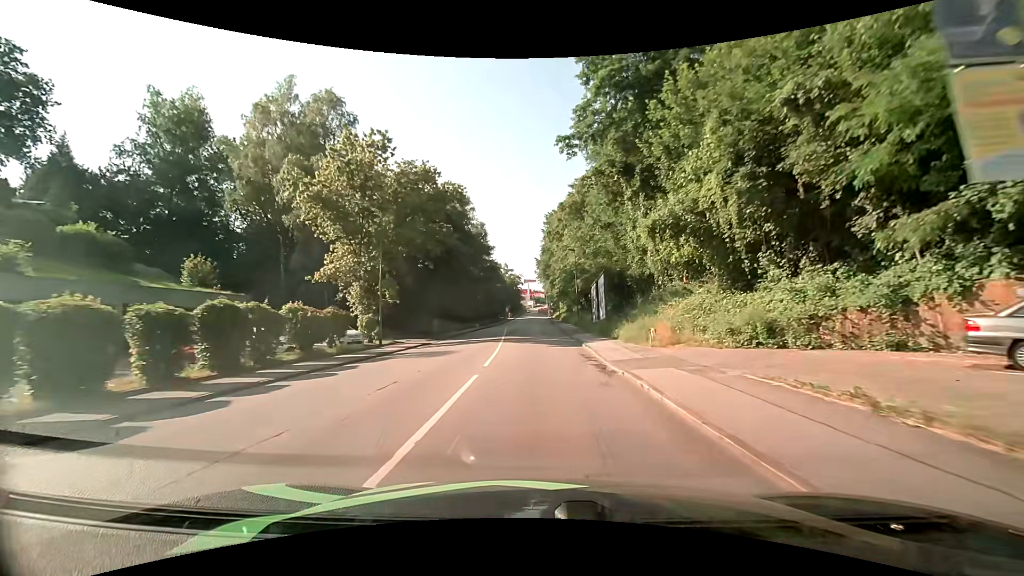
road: tertiary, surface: asphalt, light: Day
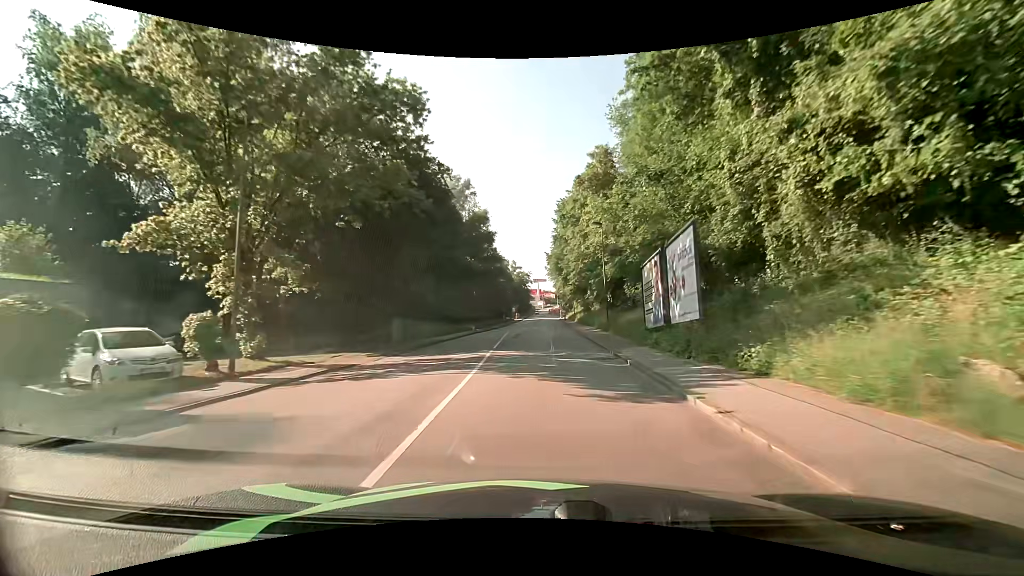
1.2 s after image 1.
(-0.2, +15.0) m; -1°
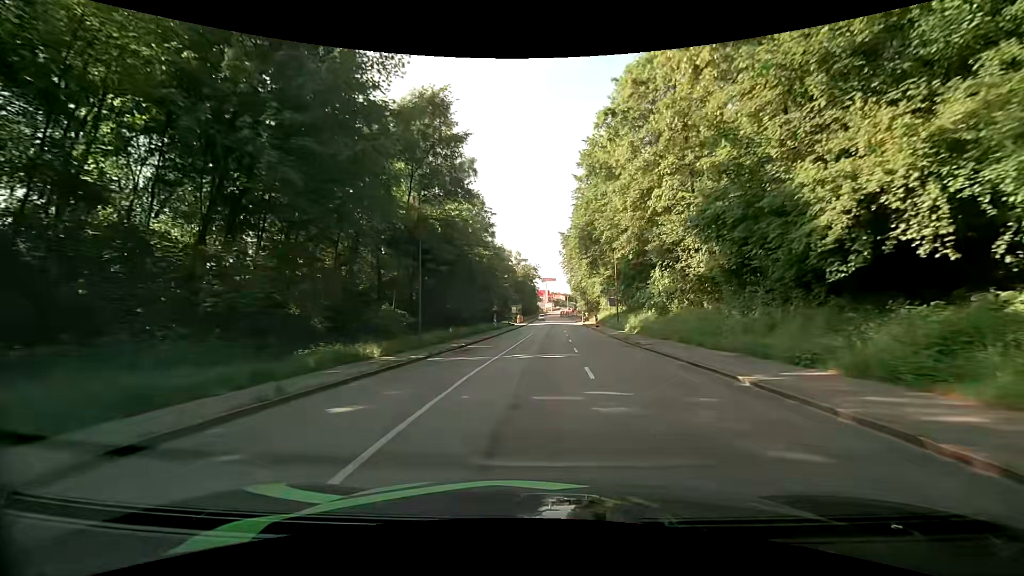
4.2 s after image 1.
(-0.8, +37.9) m; 0°
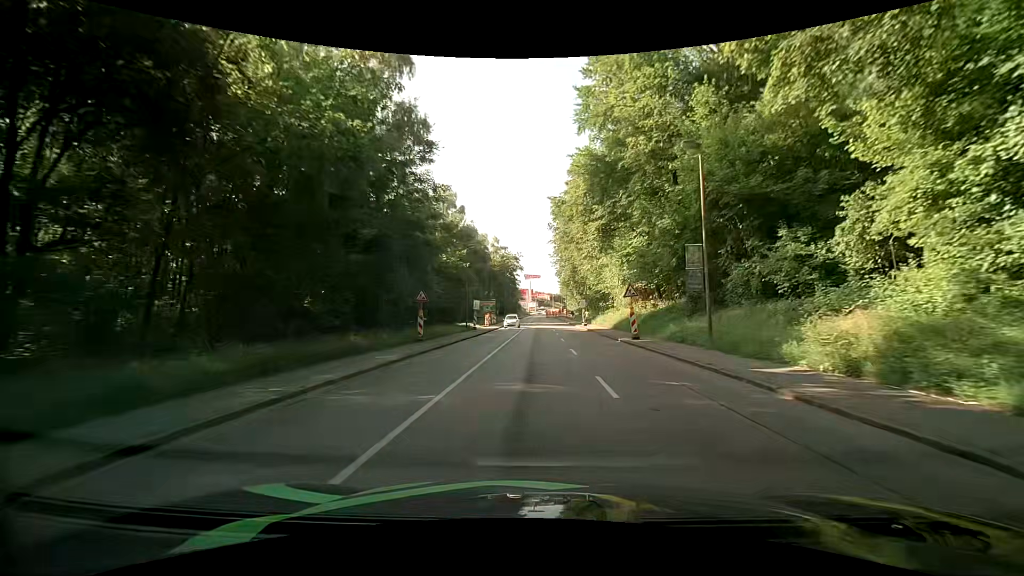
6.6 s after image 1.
(+0.3, +29.8) m; +2°
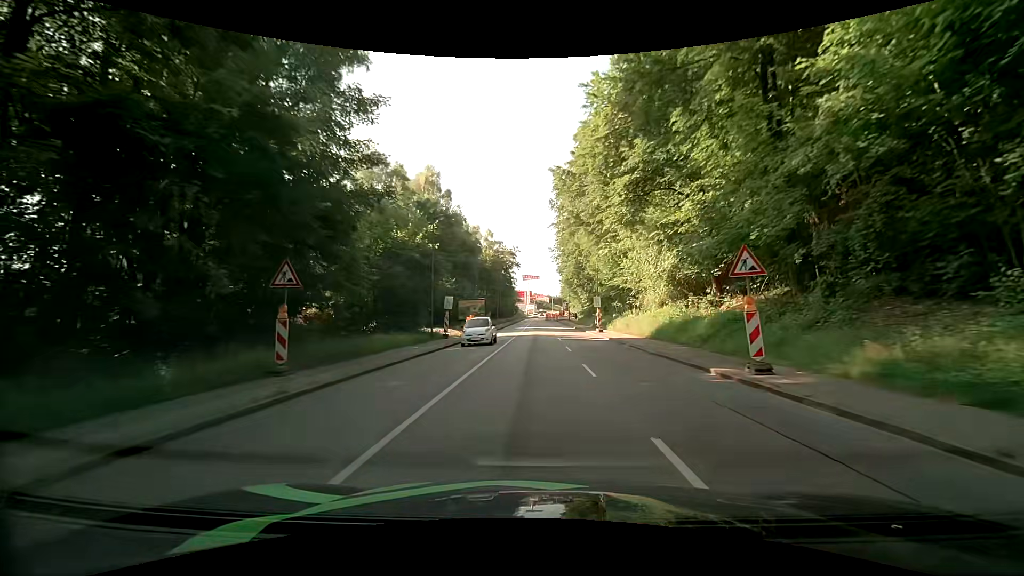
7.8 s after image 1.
(0.0, +14.9) m; +1°
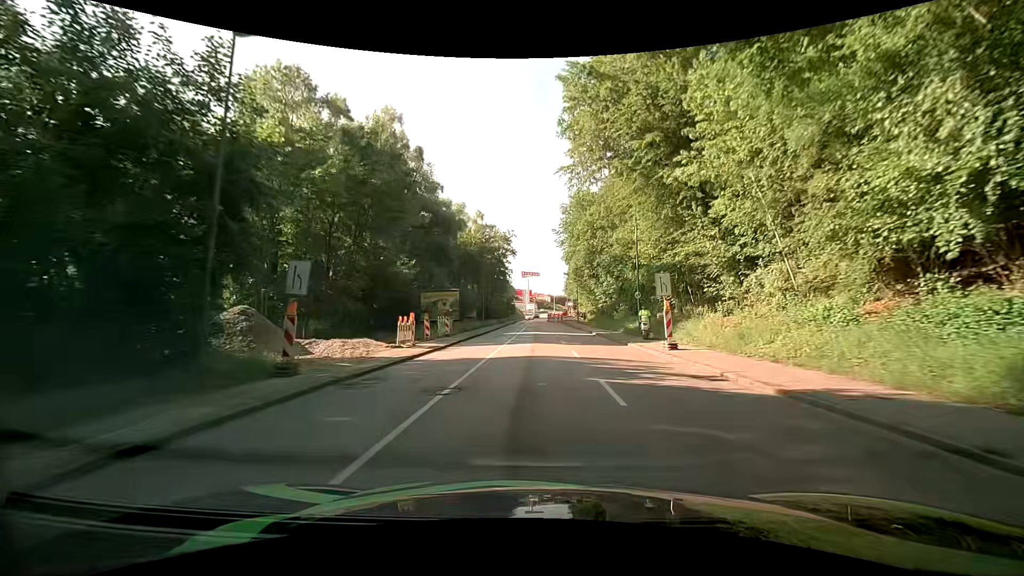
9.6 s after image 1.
(-0.5, +21.9) m; -2°
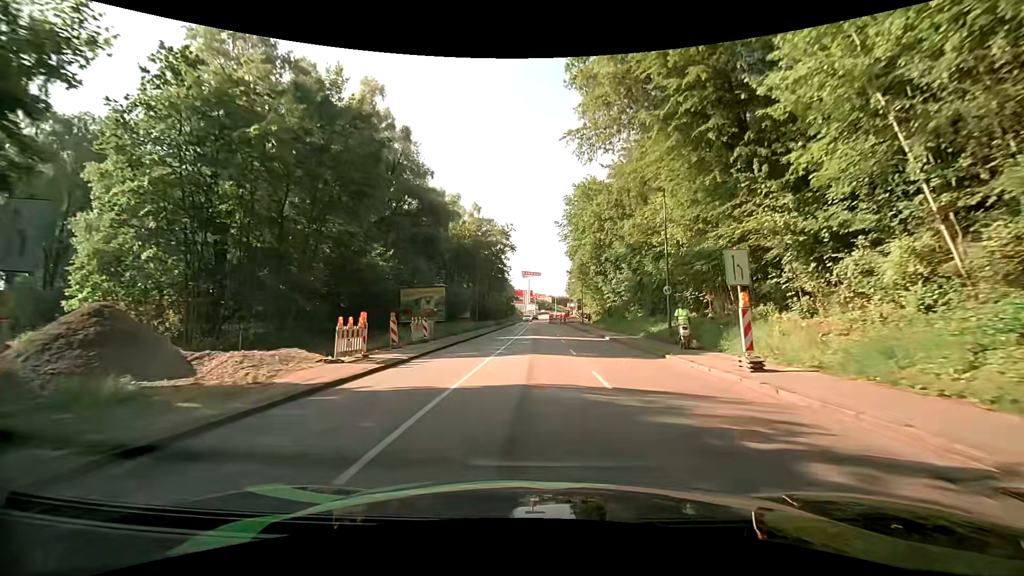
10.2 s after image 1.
(0.0, +7.2) m; 0°
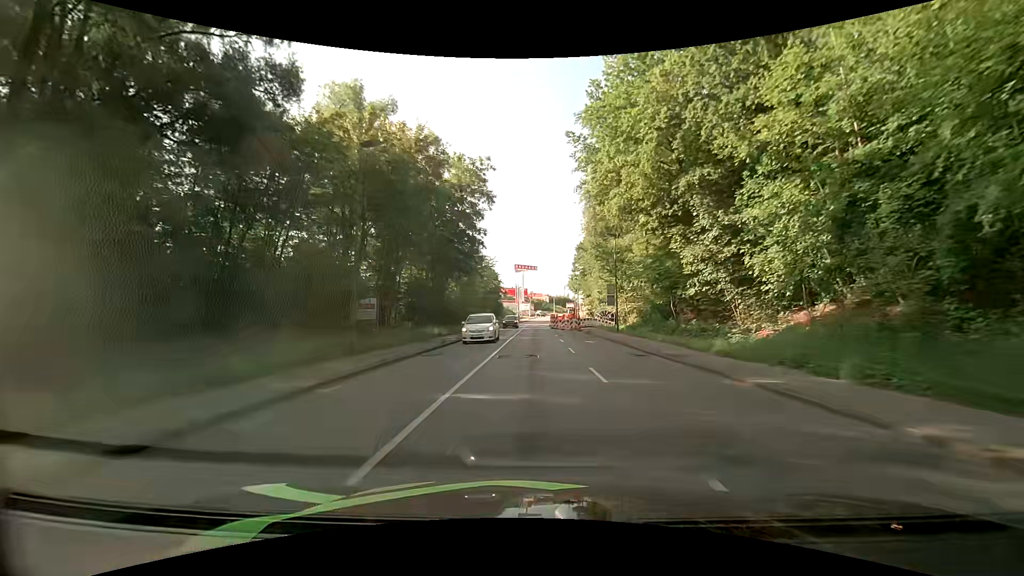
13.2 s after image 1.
(-0.3, +35.3) m; 0°
